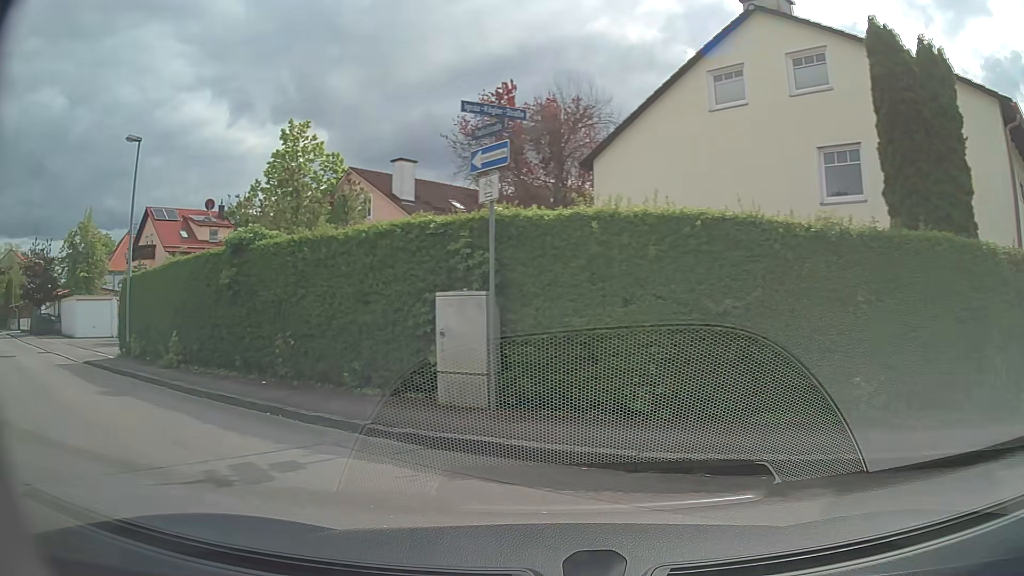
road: residential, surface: paved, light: Day
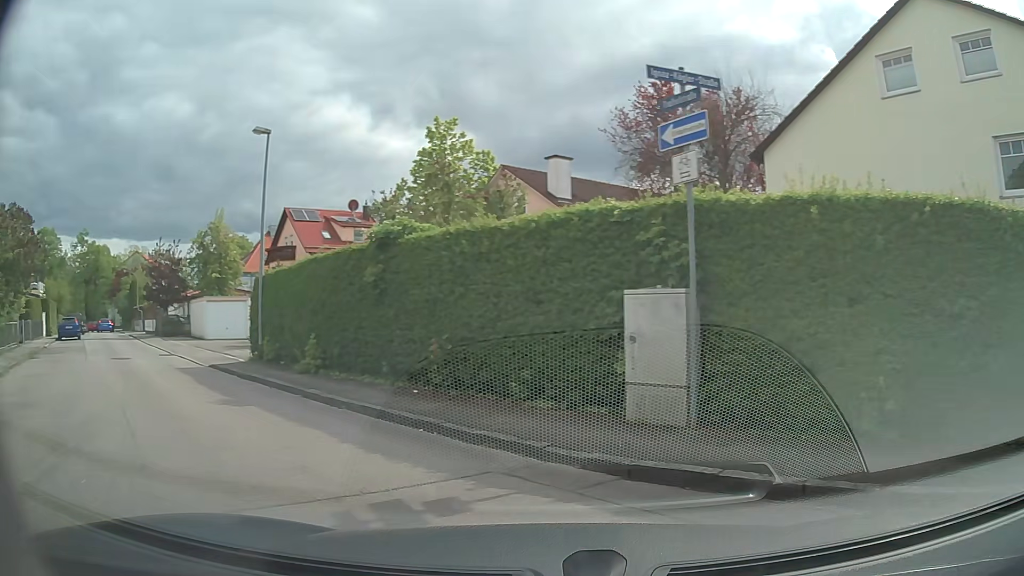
(-0.1, +1.4) m; -10°
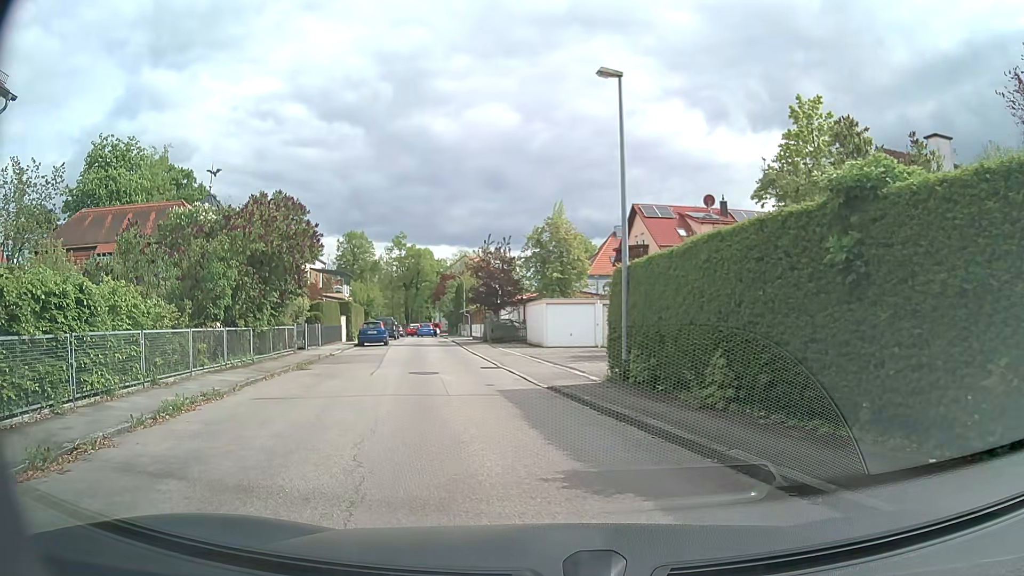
(-1.5, +4.9) m; -28°
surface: asphalt
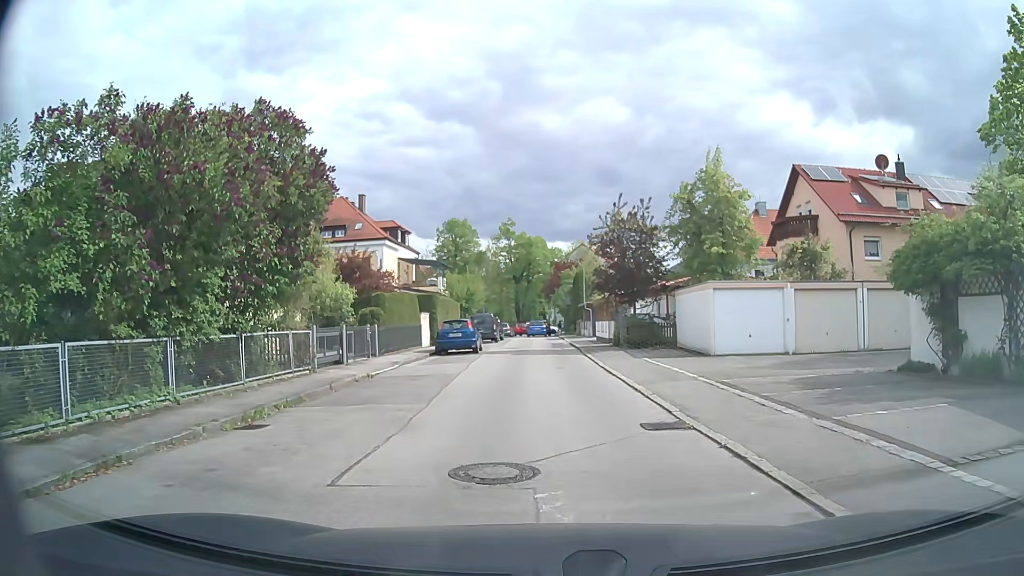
(-1.3, +11.8) m; -11°
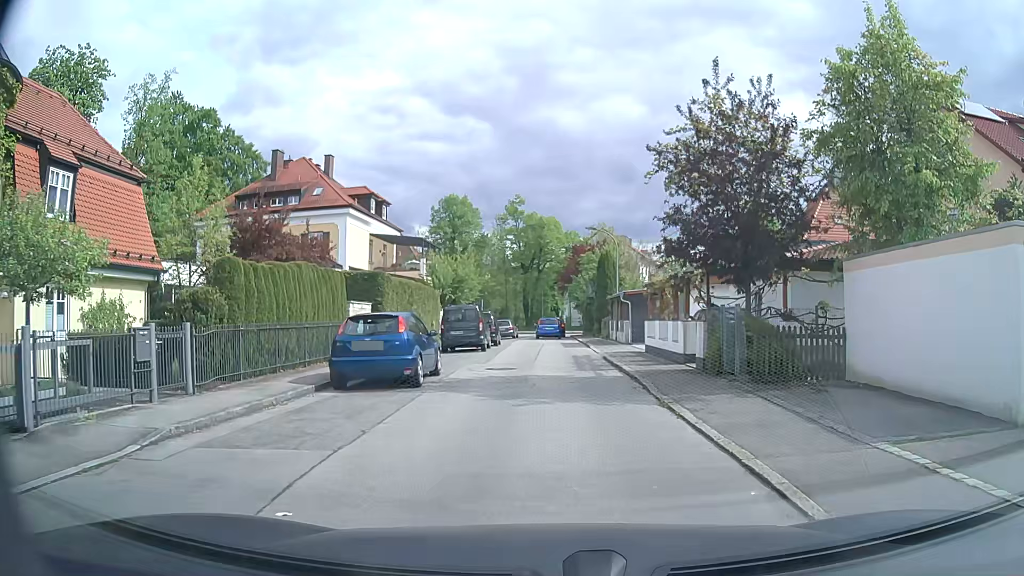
(+0.2, +15.1) m; +1°
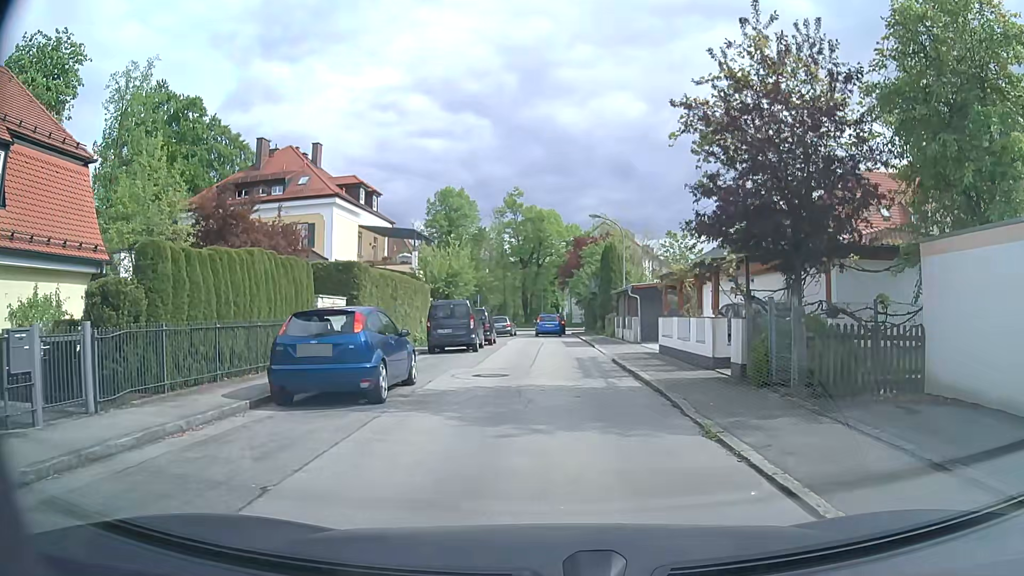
(0.0, +3.0) m; +1°
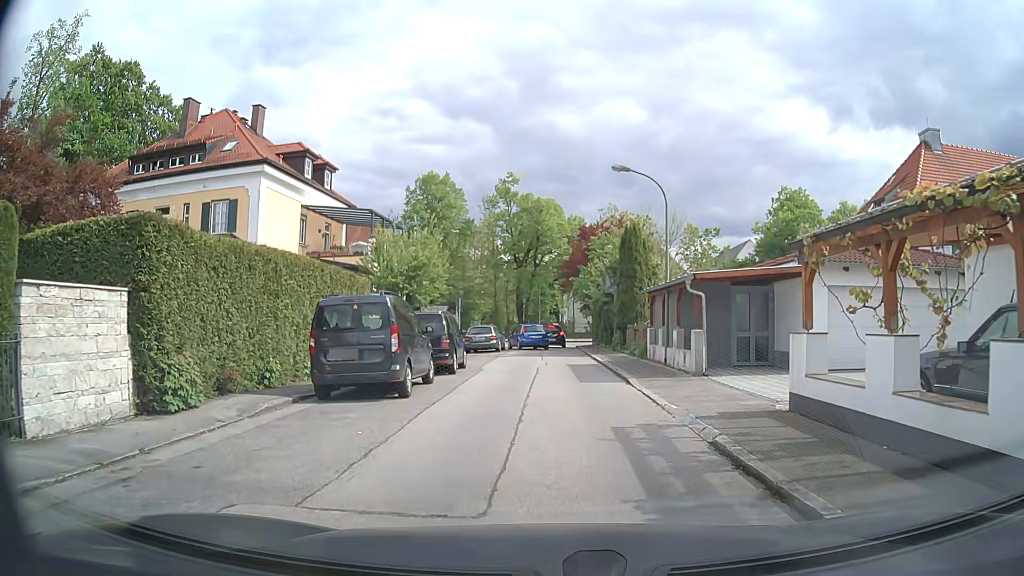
(-0.2, +11.4) m; +1°
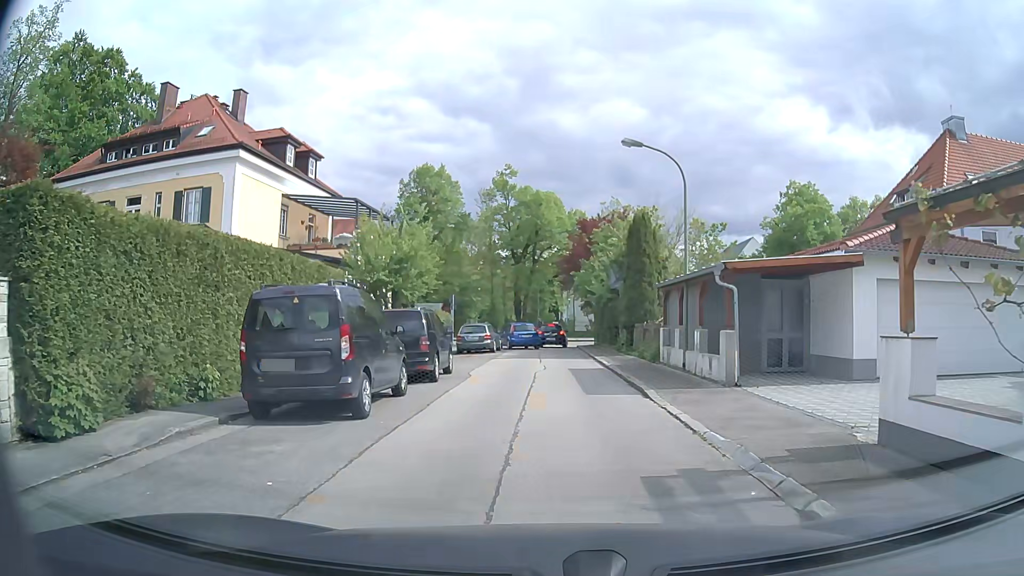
(-0.1, +2.8) m; -1°
